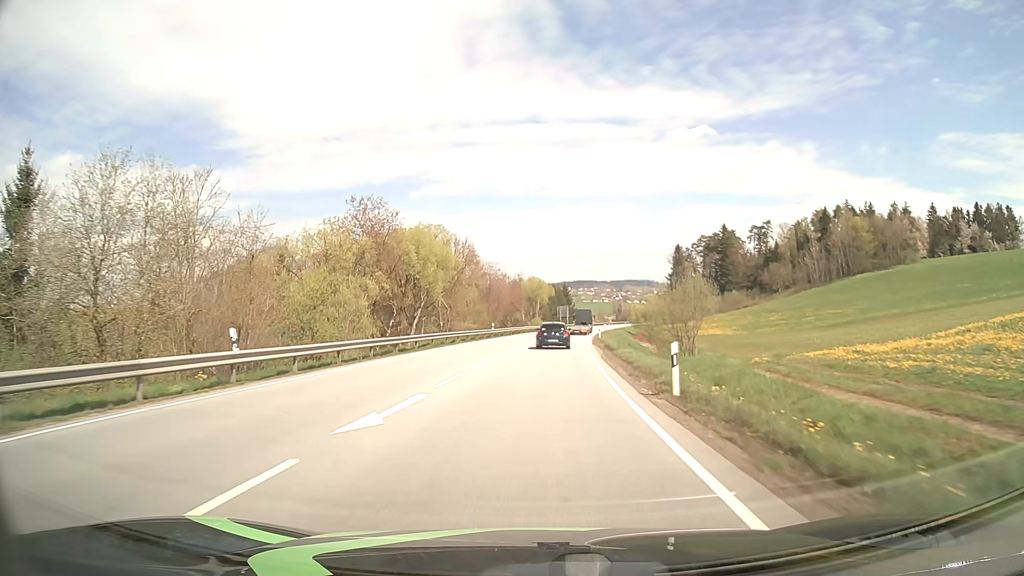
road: primary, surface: asphalt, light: Day
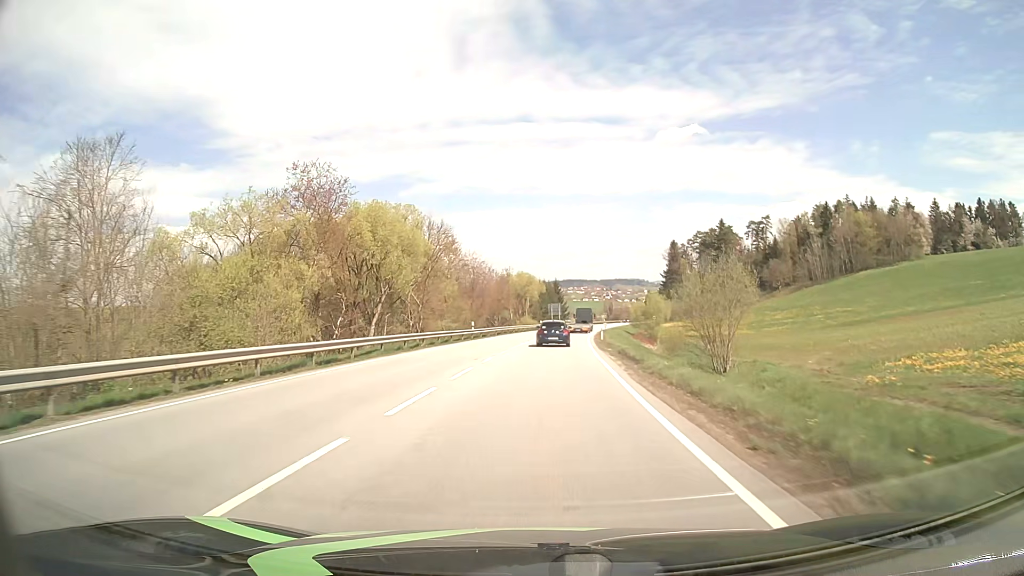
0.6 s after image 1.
(+0.1, +10.8) m; +1°
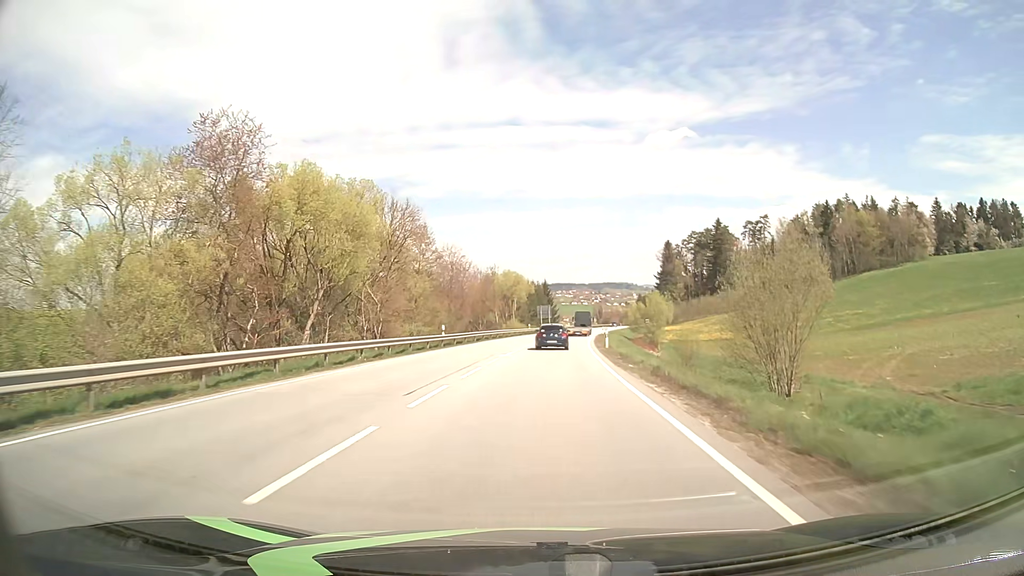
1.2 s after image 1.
(+0.1, +11.0) m; +1°
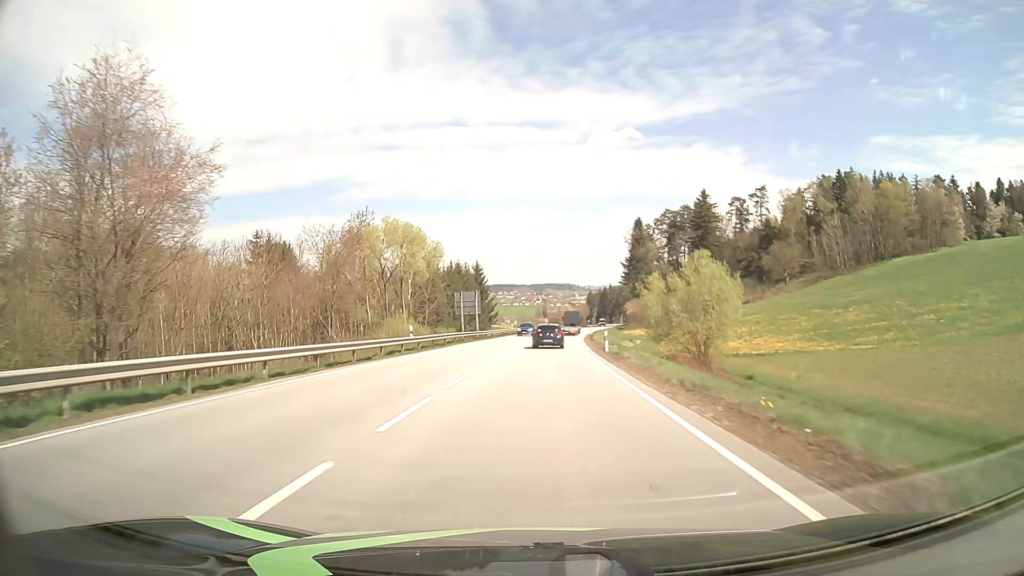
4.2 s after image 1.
(+2.5, +56.6) m; +5°
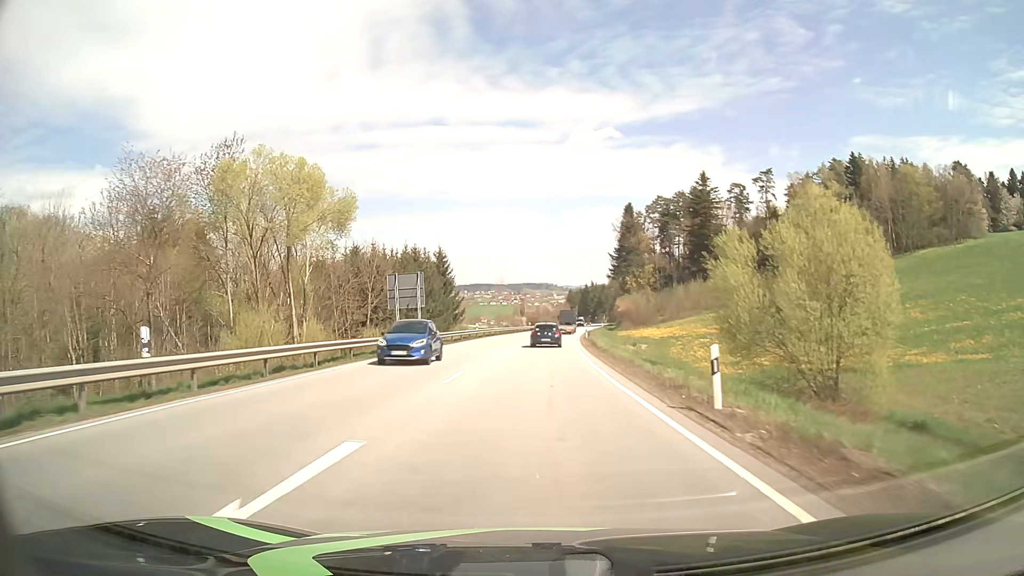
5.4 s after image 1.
(+0.4, +23.3) m; +2°
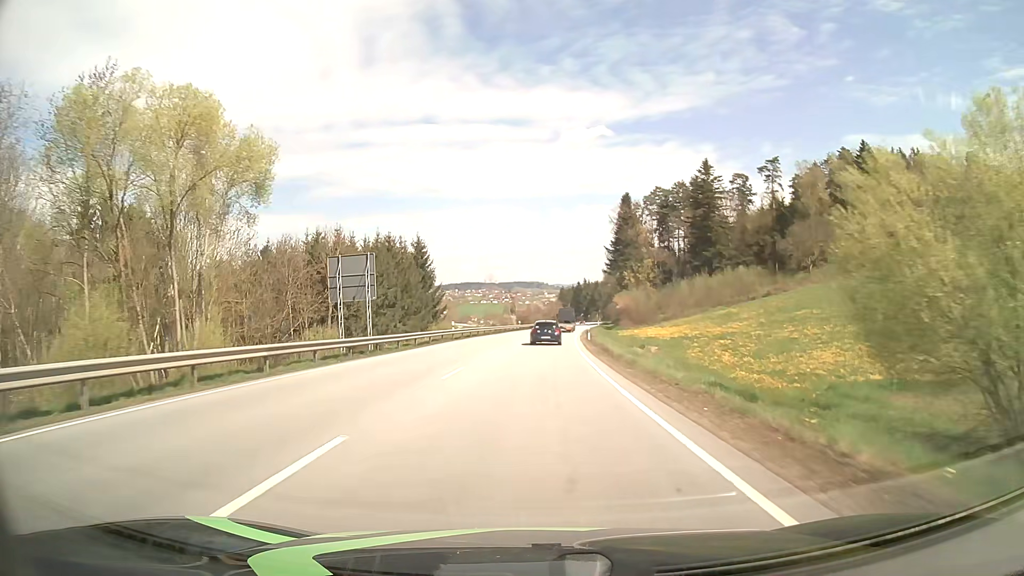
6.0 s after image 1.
(+0.1, +11.8) m; +1°
